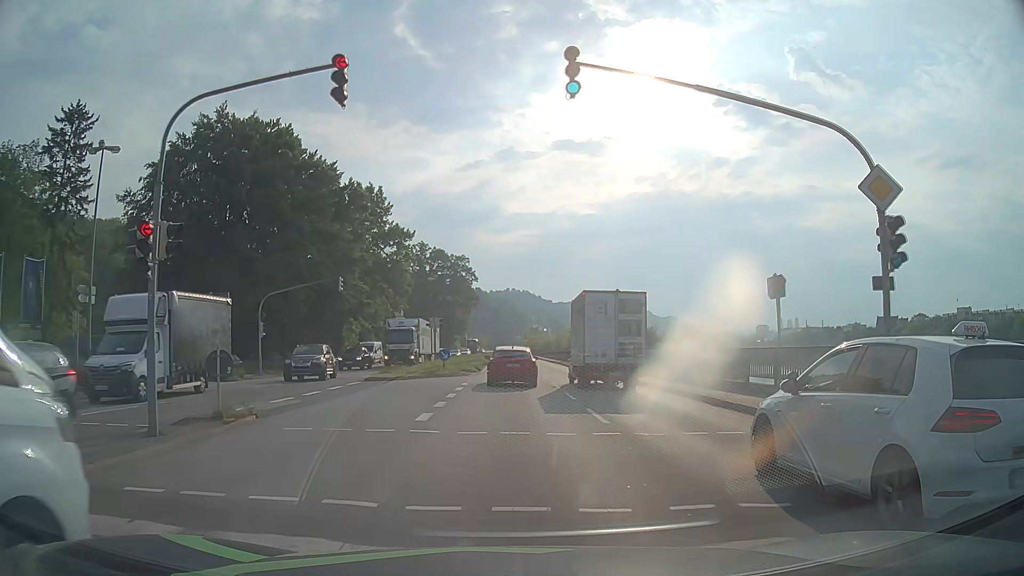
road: primary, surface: asphalt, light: Day
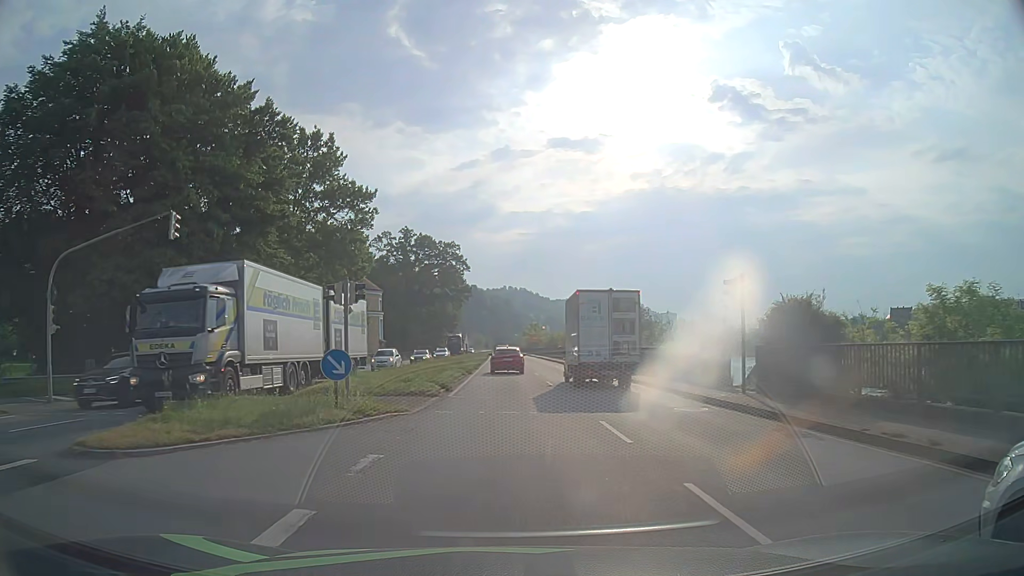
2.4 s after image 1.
(0.0, +21.1) m; 0°
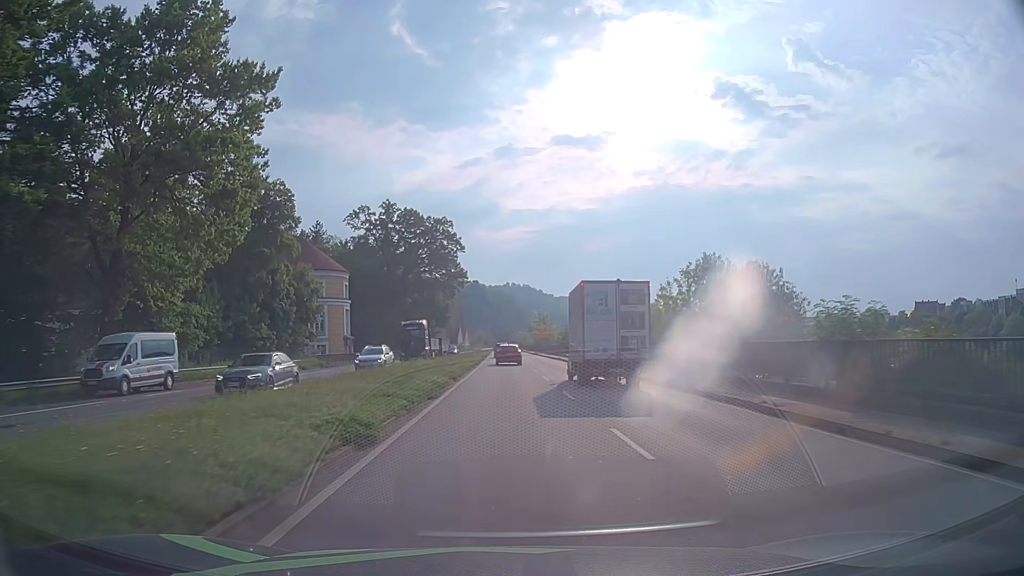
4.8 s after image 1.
(-0.1, +26.4) m; 0°
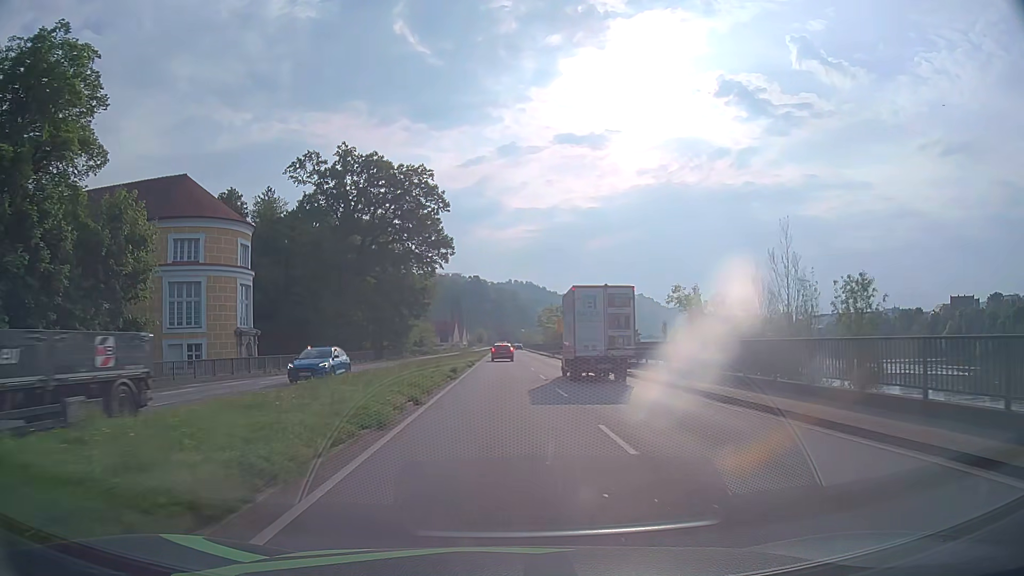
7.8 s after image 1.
(-0.2, +35.8) m; 0°
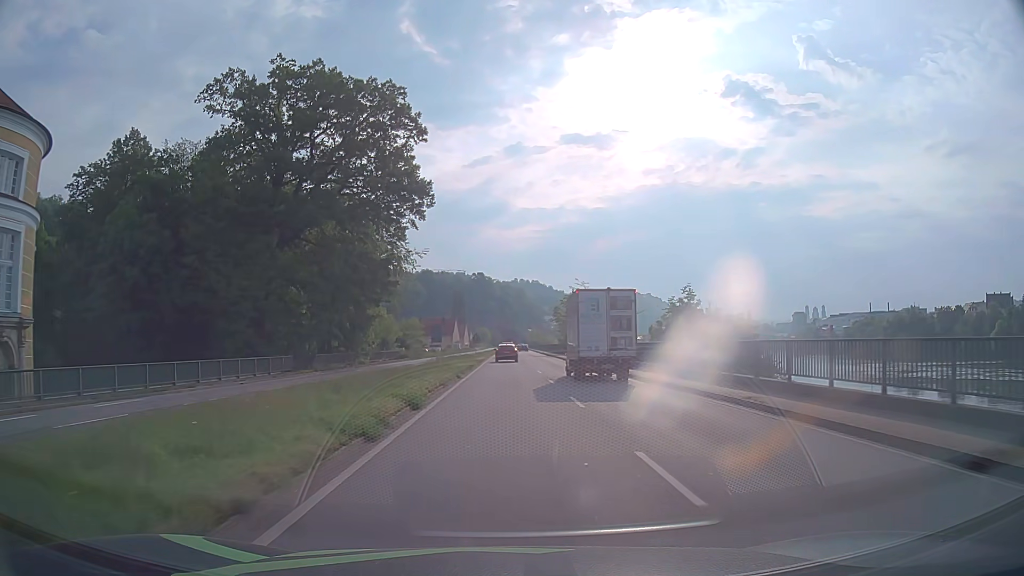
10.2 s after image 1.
(-0.2, +29.7) m; -1°
